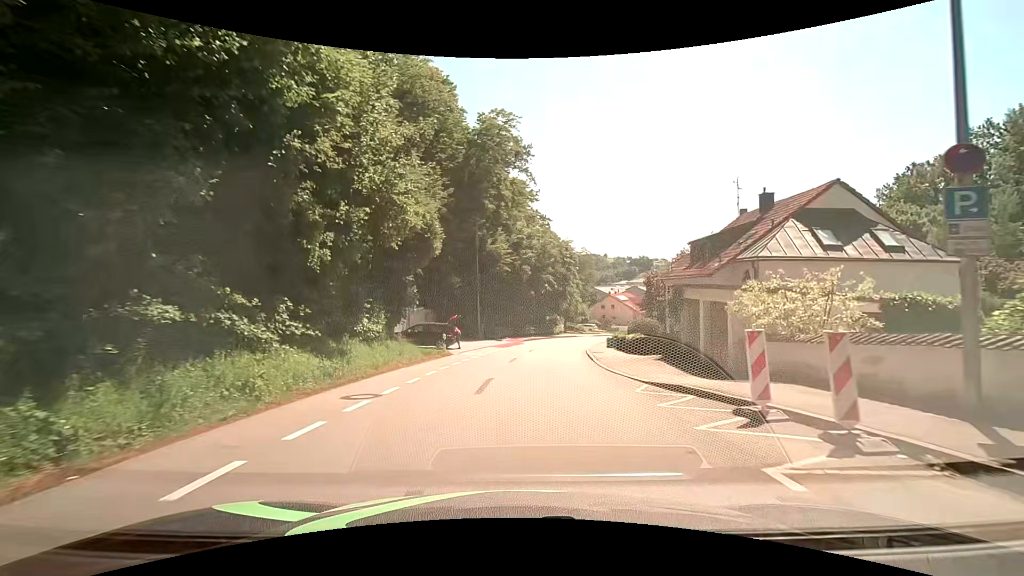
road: tertiary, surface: asphalt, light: Day
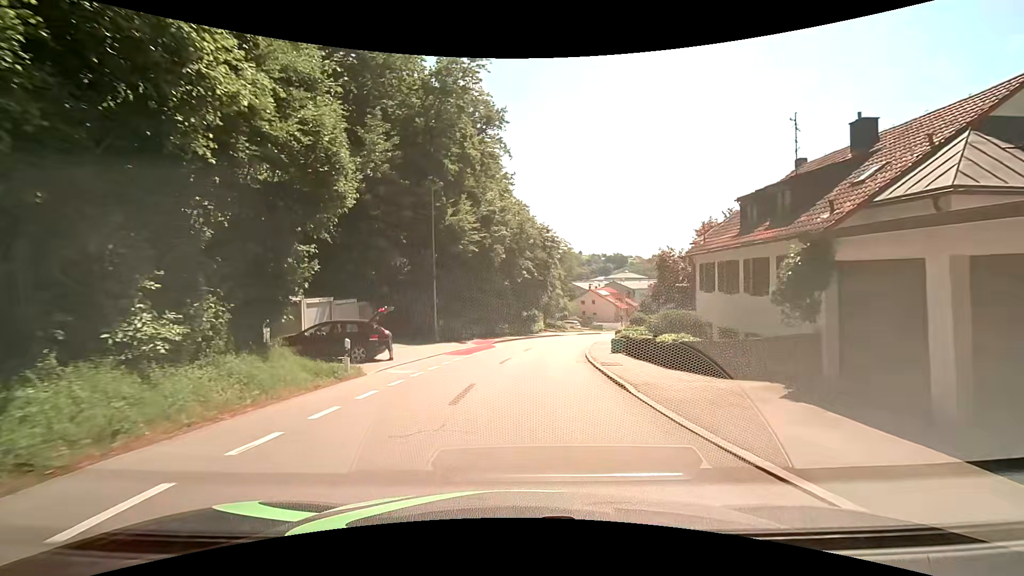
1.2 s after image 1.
(+0.2, +10.6) m; +2°
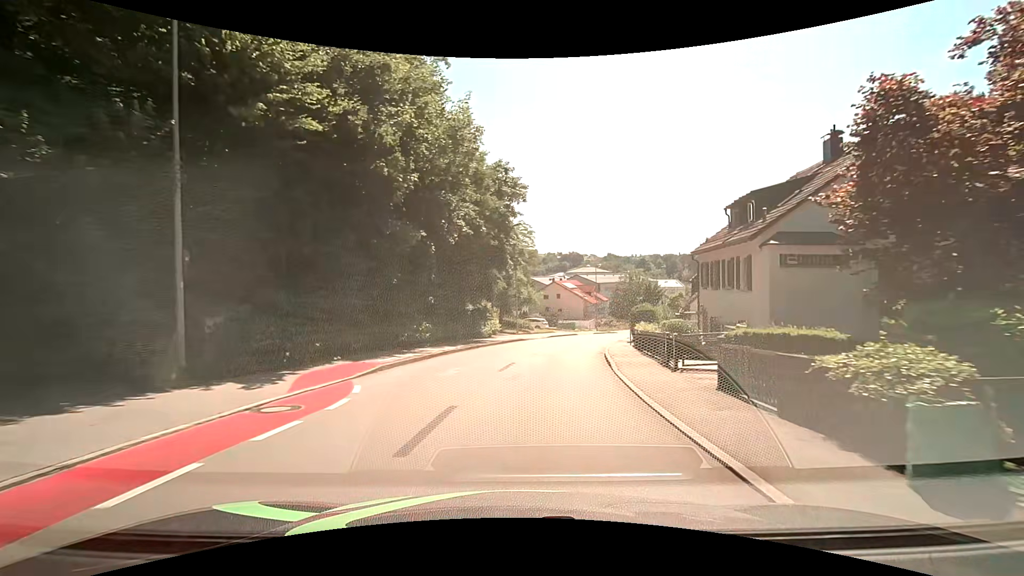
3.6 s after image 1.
(+1.0, +21.1) m; +5°
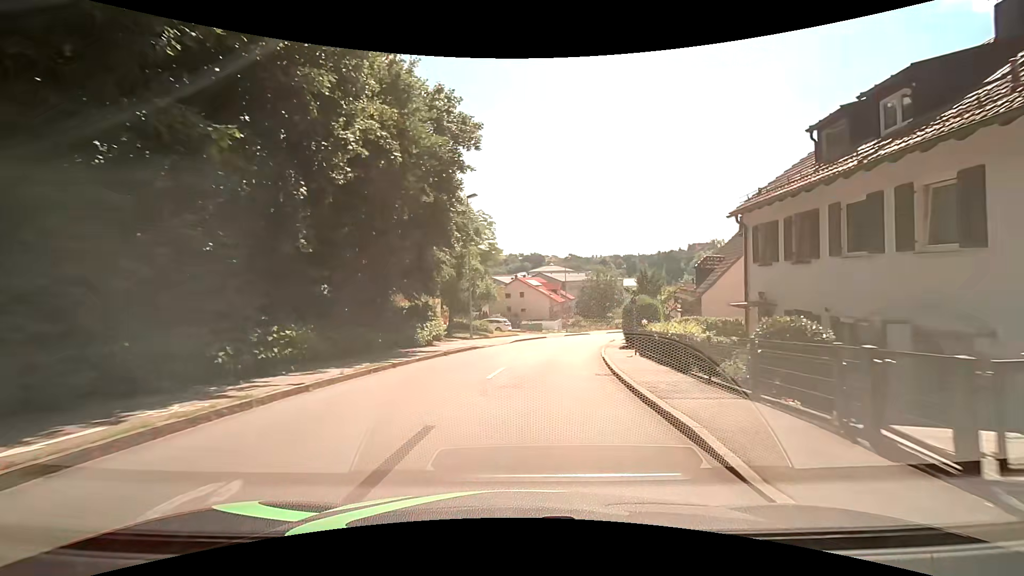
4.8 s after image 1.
(+0.4, +10.5) m; +5°
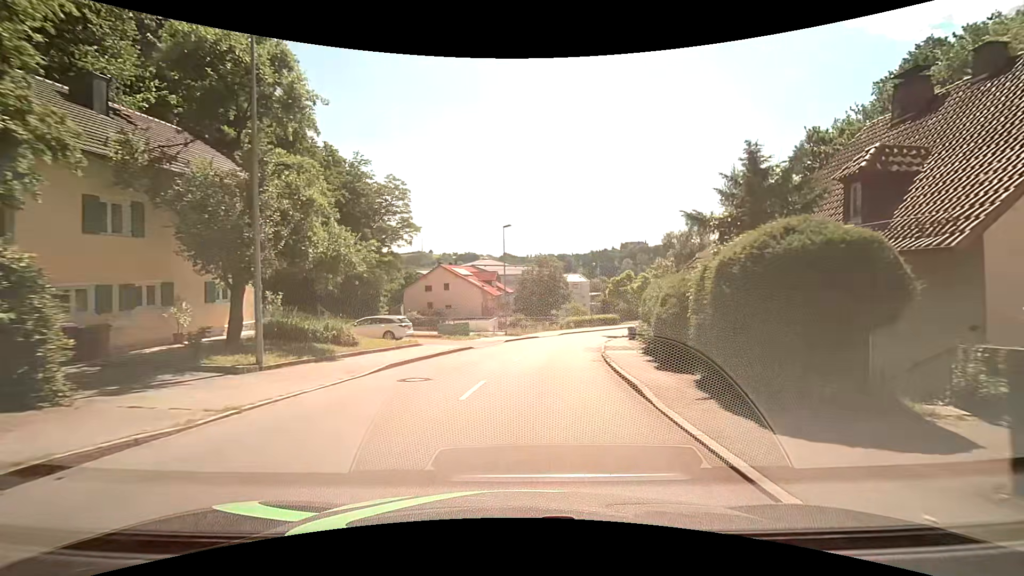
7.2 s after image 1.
(+1.2, +21.3) m; +7°
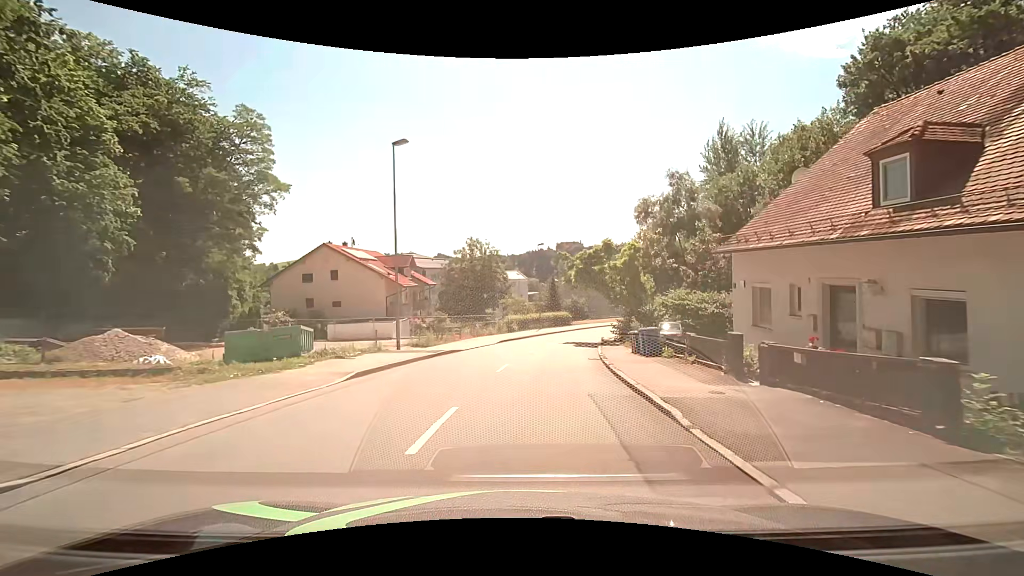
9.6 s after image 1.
(+1.4, +21.2) m; +8°
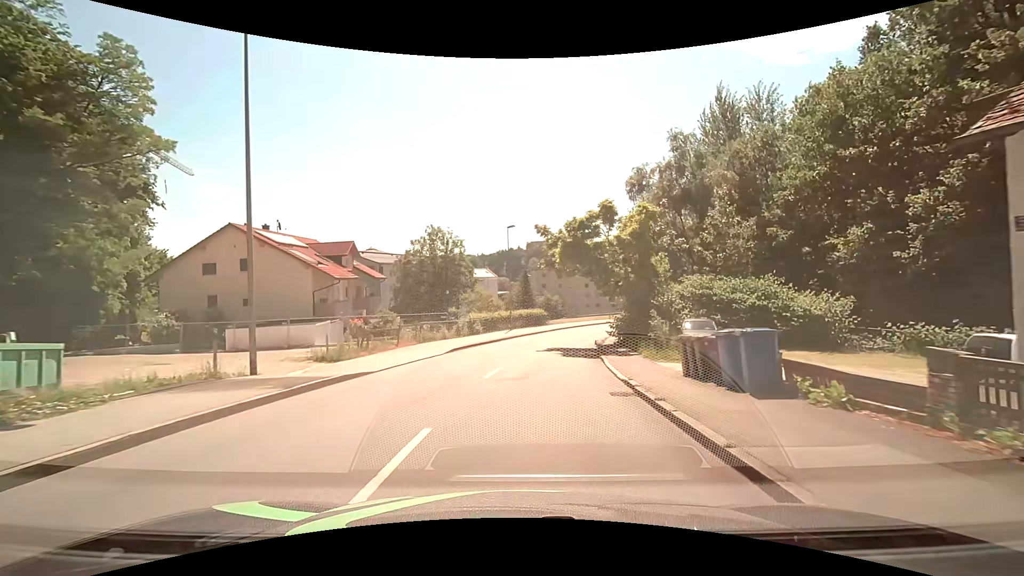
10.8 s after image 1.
(+0.3, +10.5) m; +4°
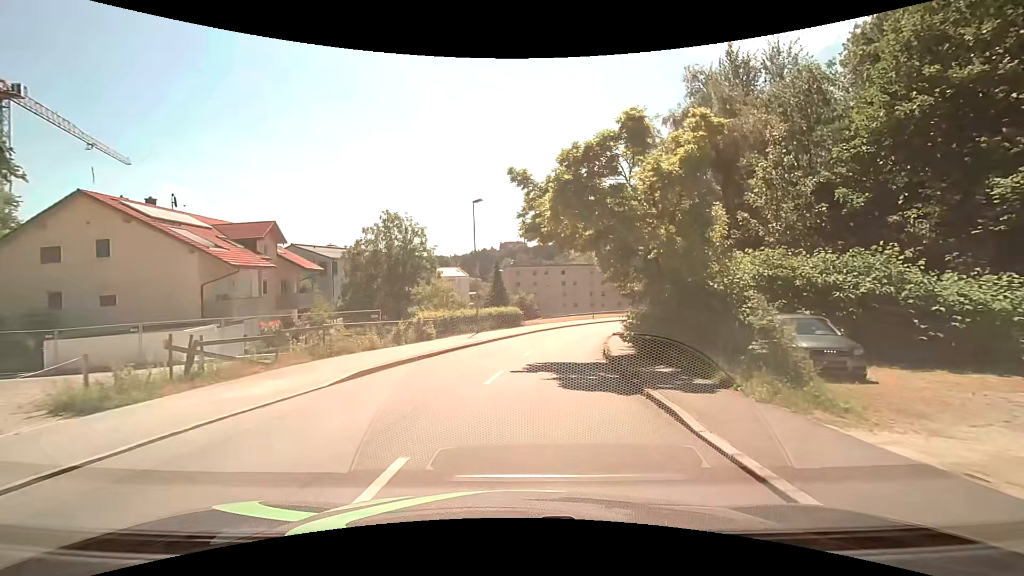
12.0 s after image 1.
(+0.2, +10.3) m; +2°
(0, +10) (+1, +20) (+3, +30) (+5, +40) (+8, +49) (+12, +58) (+17, +67) (+23, +75) (+29, +83) (+37, +90) m
